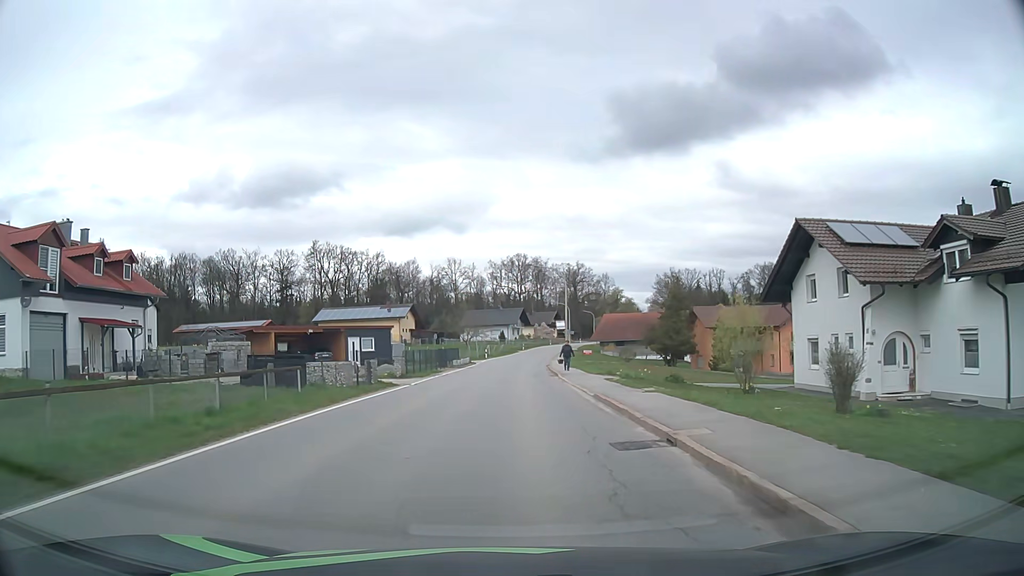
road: secondary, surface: asphalt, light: Day
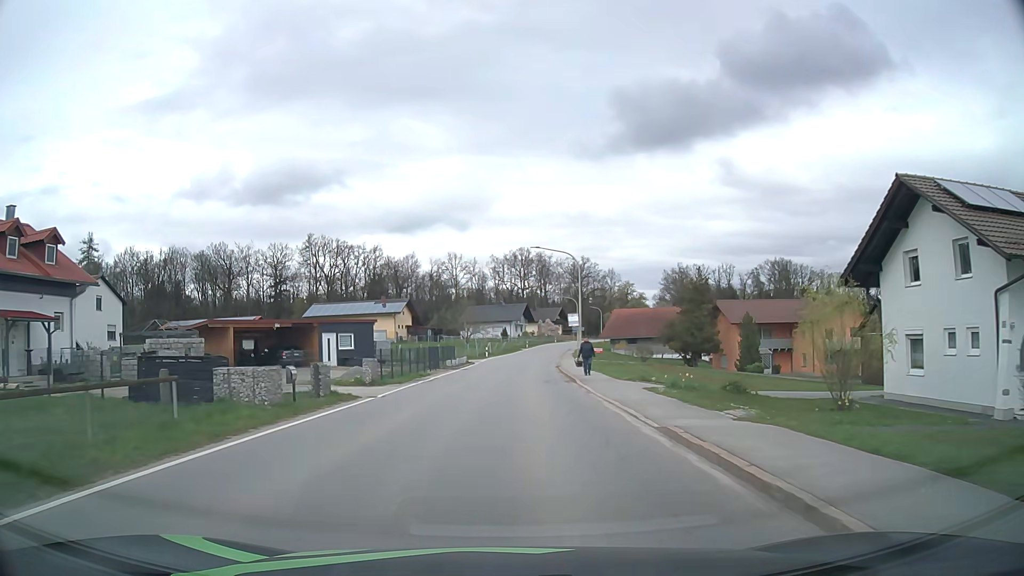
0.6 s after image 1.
(0.0, +7.6) m; 0°
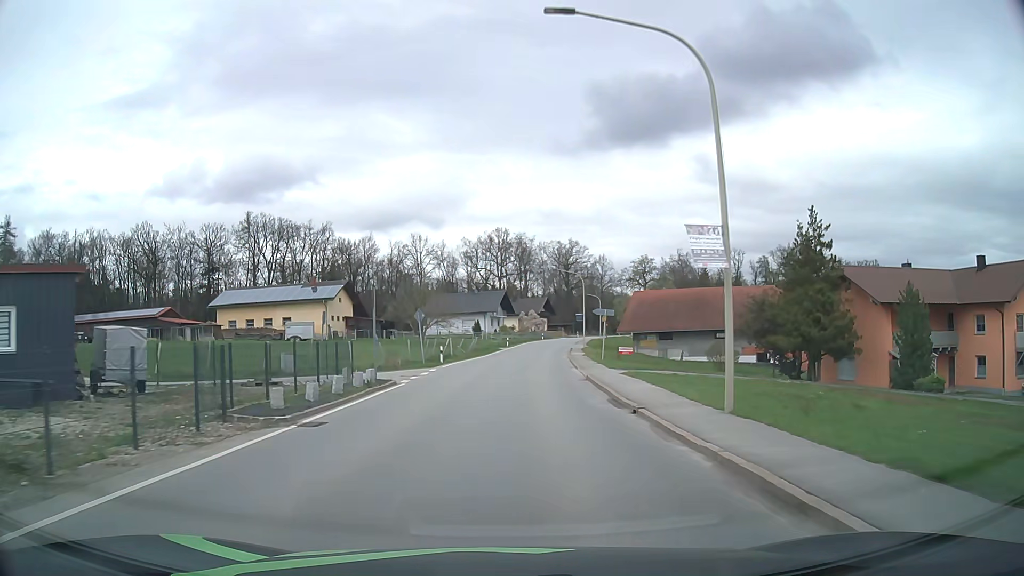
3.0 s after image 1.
(+0.3, +30.4) m; +2°
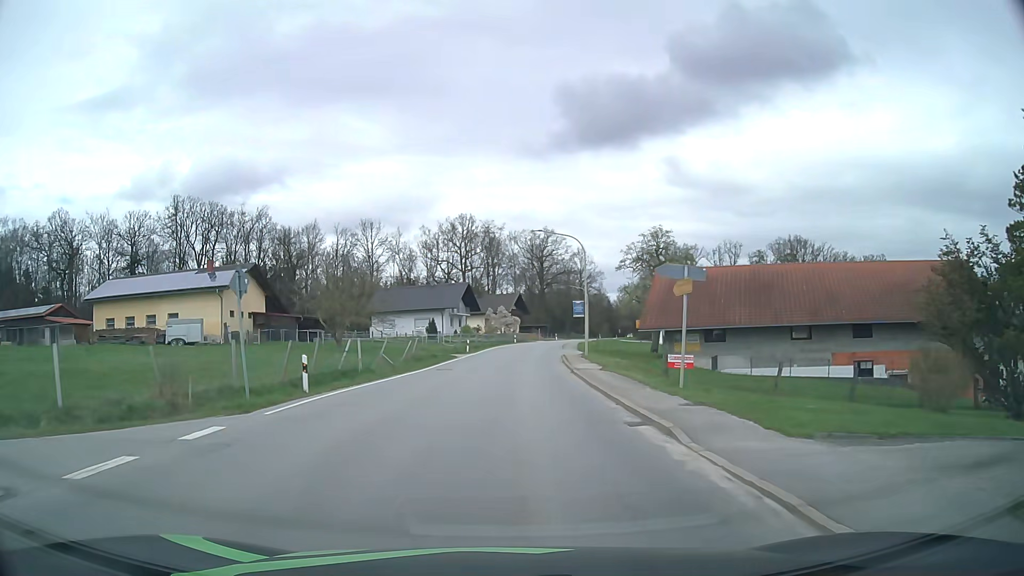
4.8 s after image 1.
(+0.7, +22.8) m; +3°
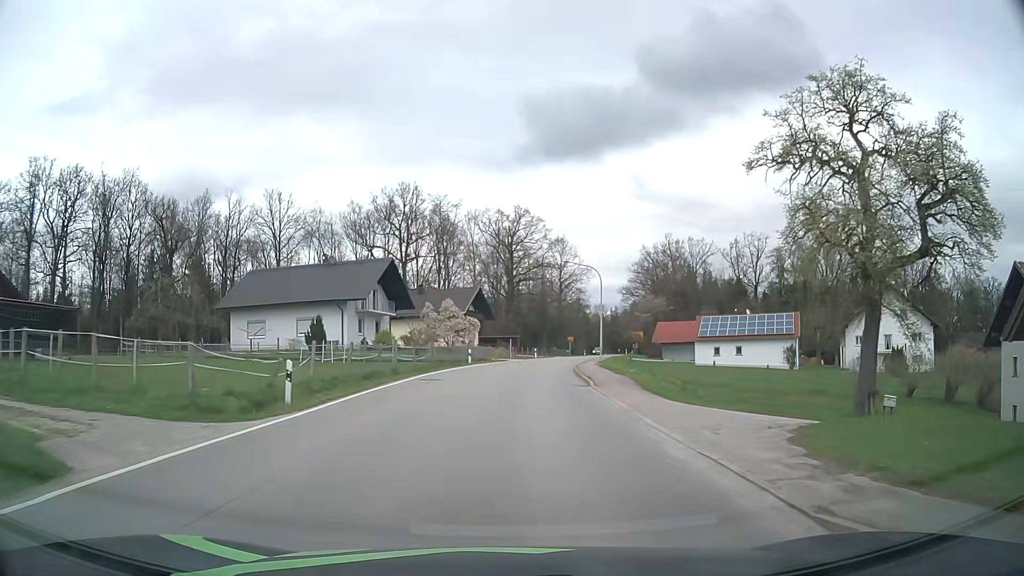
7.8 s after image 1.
(+0.9, +39.5) m; +3°
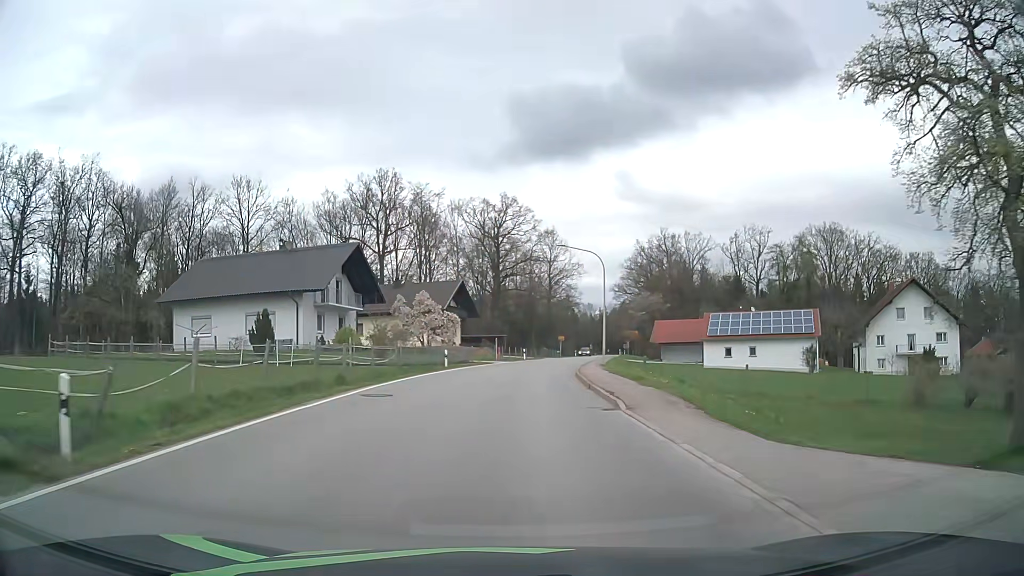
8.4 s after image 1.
(+0.1, +8.1) m; +1°
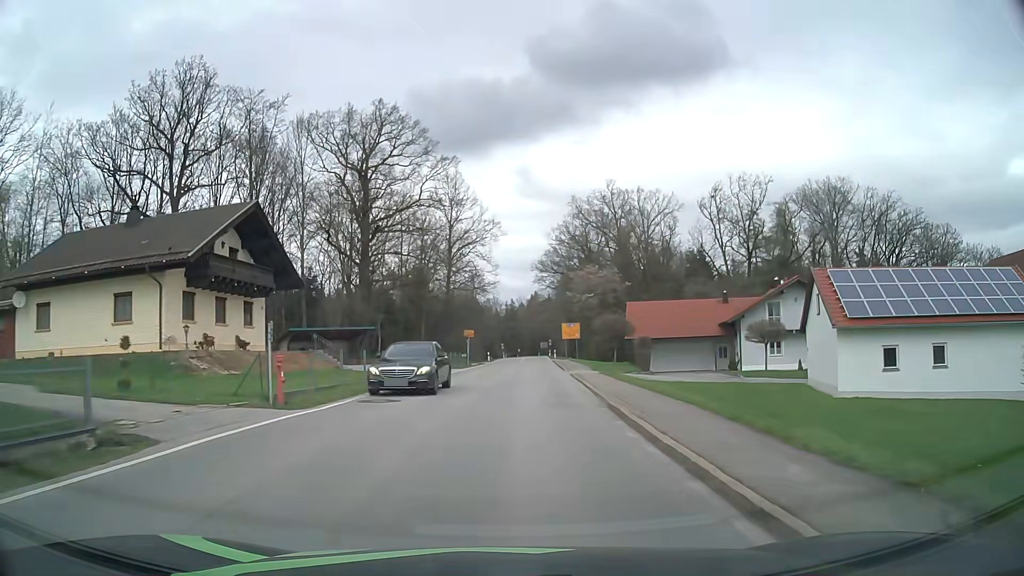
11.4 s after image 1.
(+2.3, +40.0) m; +8°
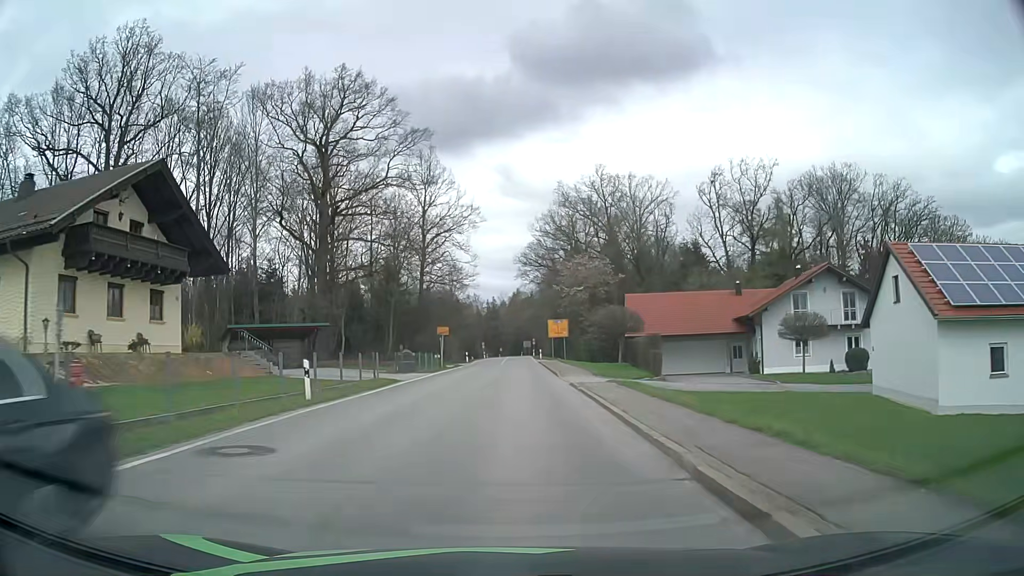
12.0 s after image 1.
(+0.1, +8.1) m; +2°
(0, +10) (0, +20) (0, +30) (0, +40) (+1, +50) (+1, +60) (+1, +70) (+1, +80) (+1, +90) (+2, +100) m
